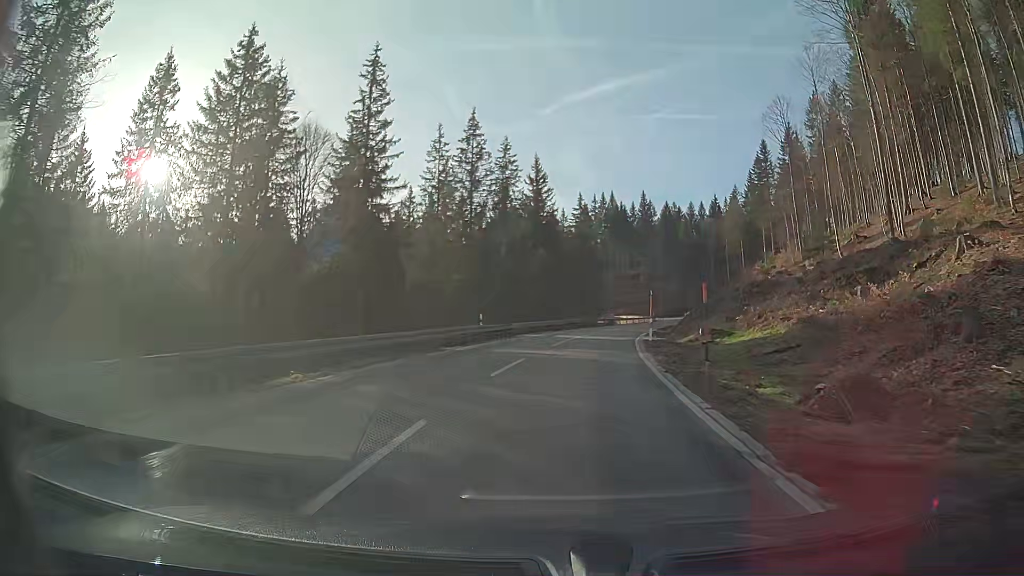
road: secondary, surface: asphalt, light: Day
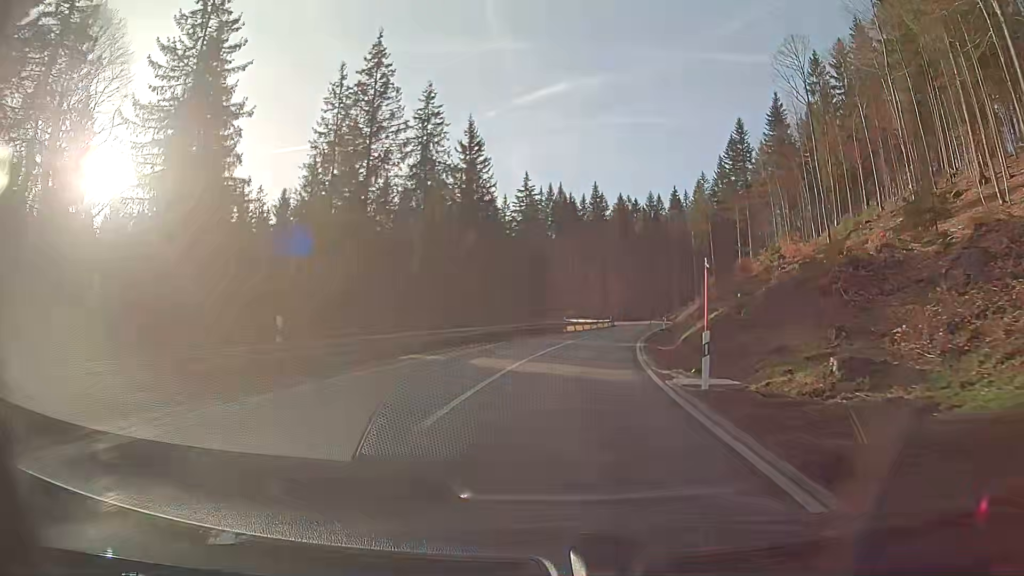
(+0.8, +20.8) m; +5°
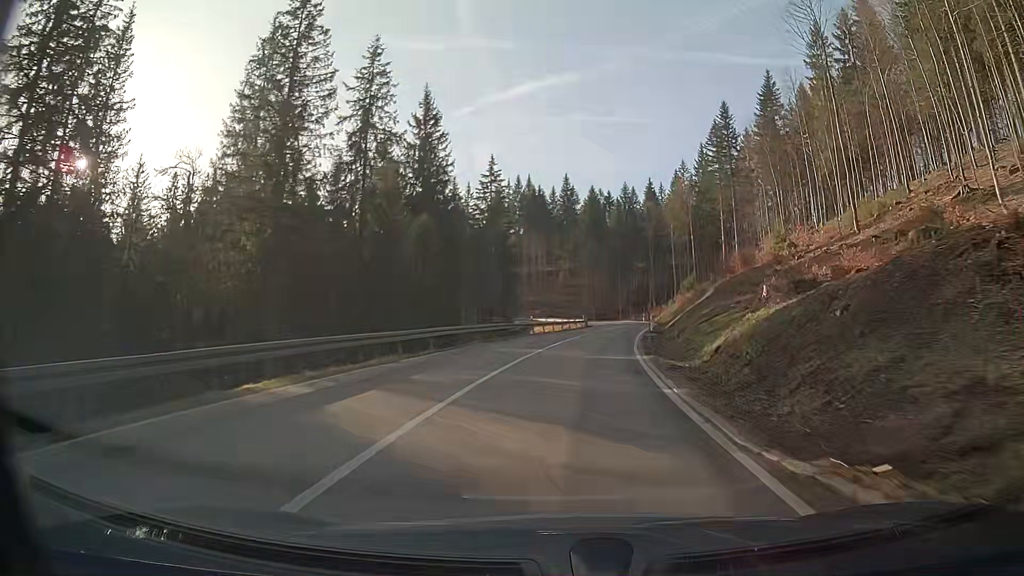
(+0.2, +10.4) m; +3°
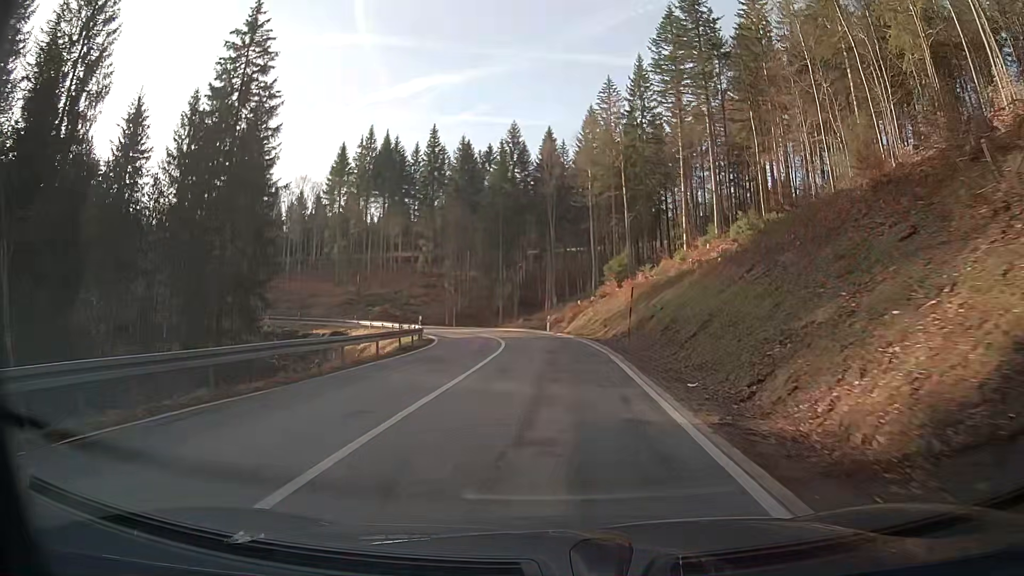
(+4.6, +49.9) m; +9°
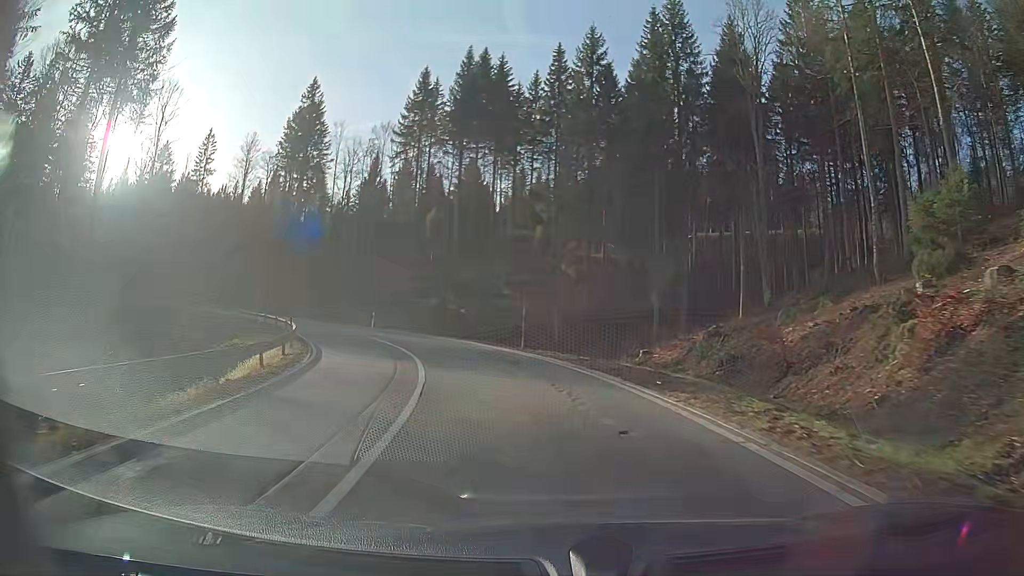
(-3.8, +44.3) m; -16°
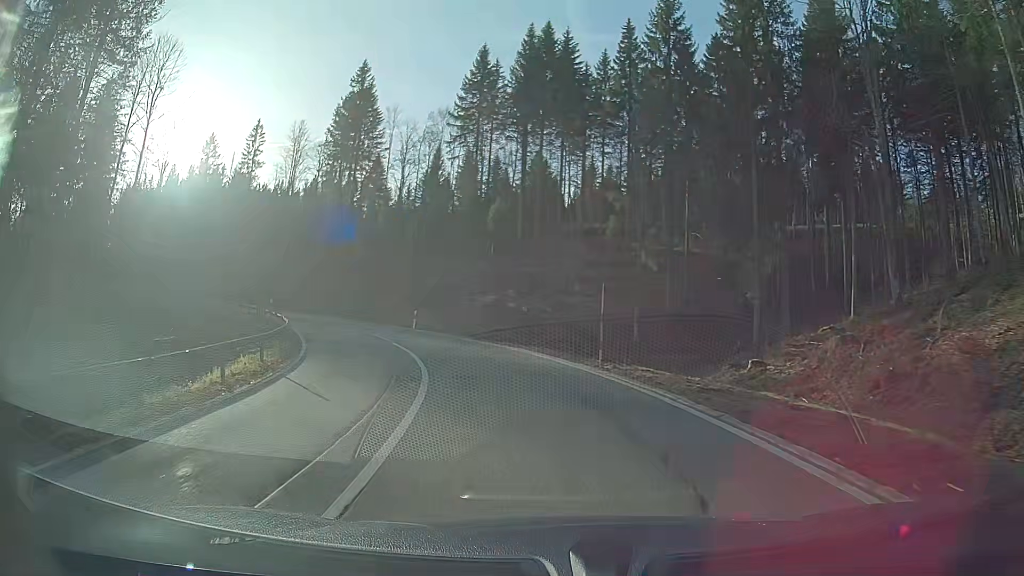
(-0.4, +8.3) m; -6°
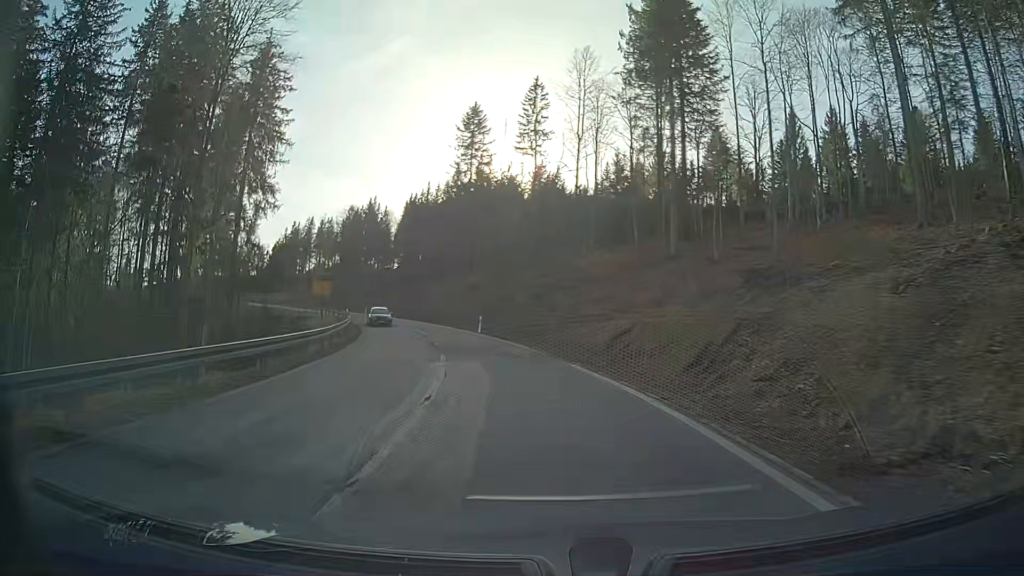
(-11.1, +40.5) m; -28°
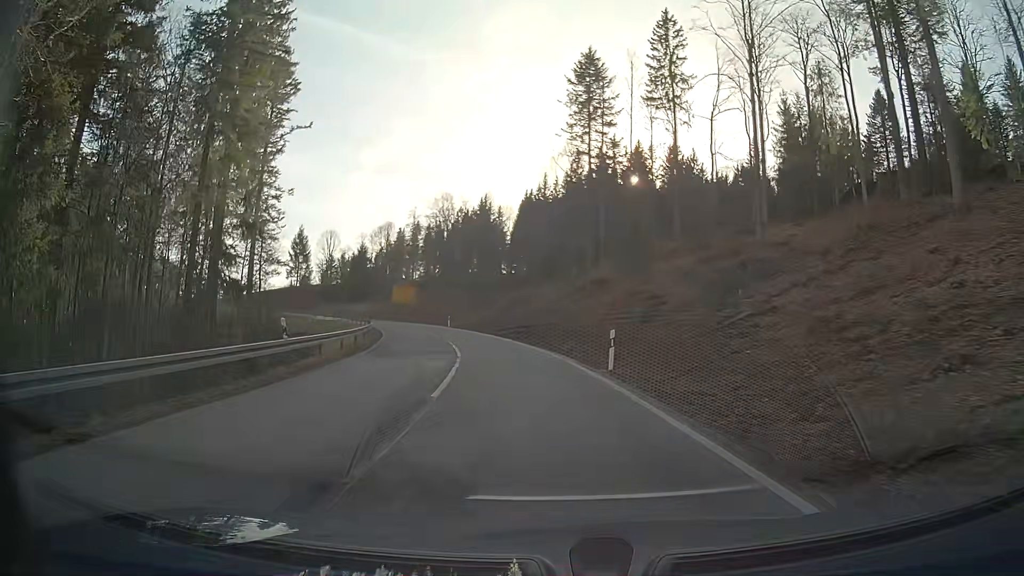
(-2.7, +26.7) m; -11°
